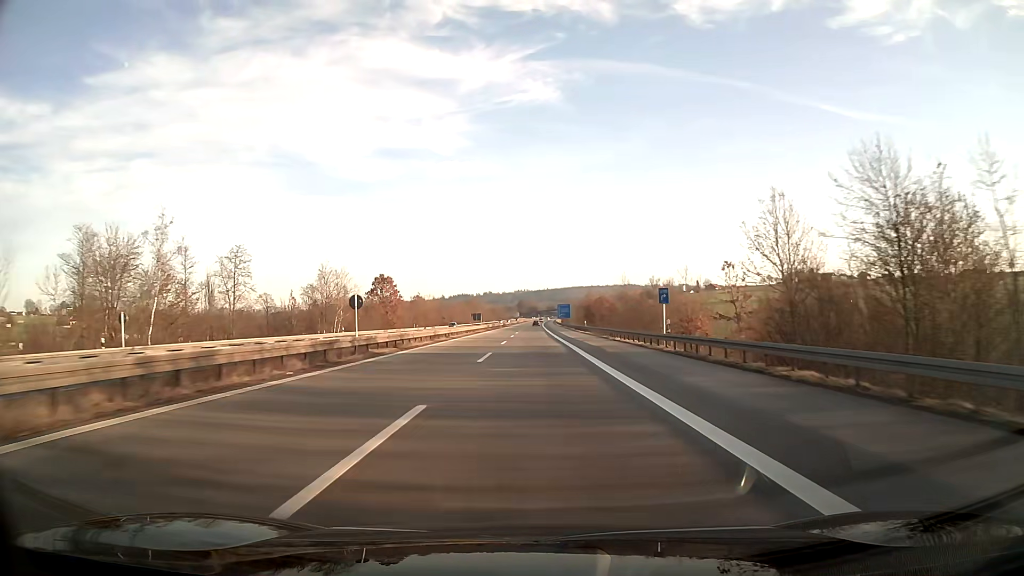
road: motorway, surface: asphalt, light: Day
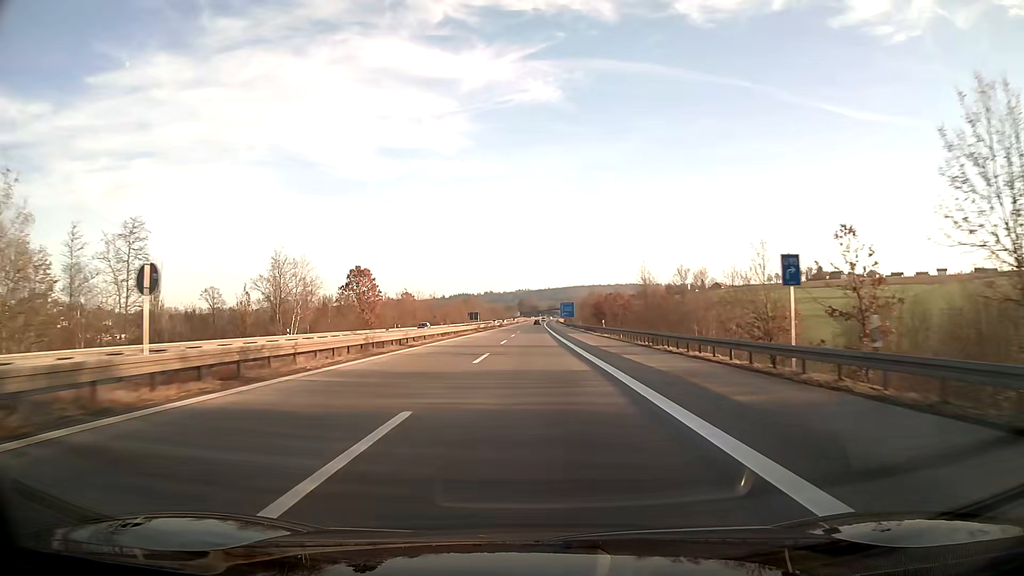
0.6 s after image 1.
(0.0, +19.0) m; 0°
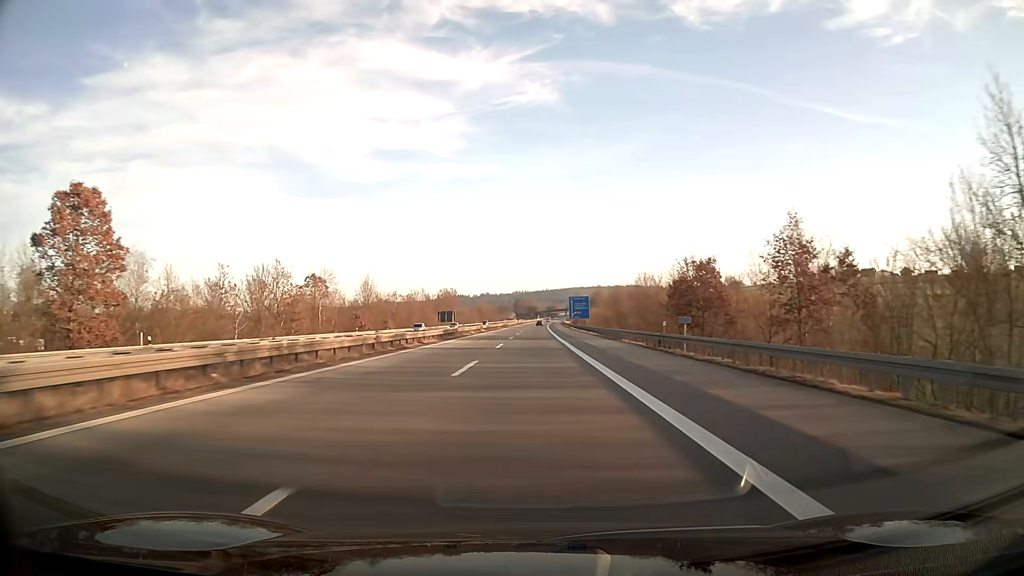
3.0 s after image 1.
(+0.2, +76.0) m; 0°
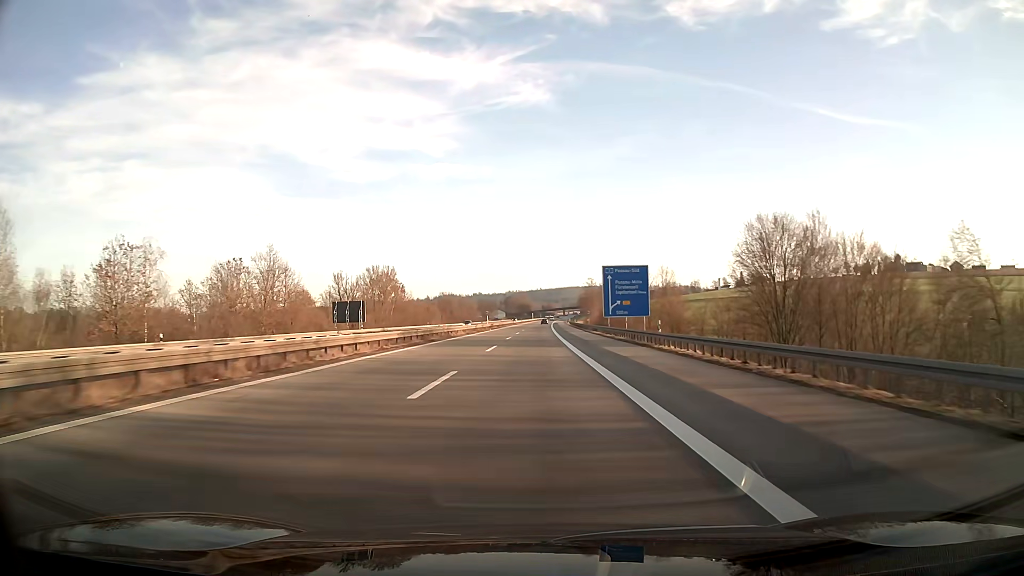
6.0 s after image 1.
(+0.5, +95.0) m; +1°
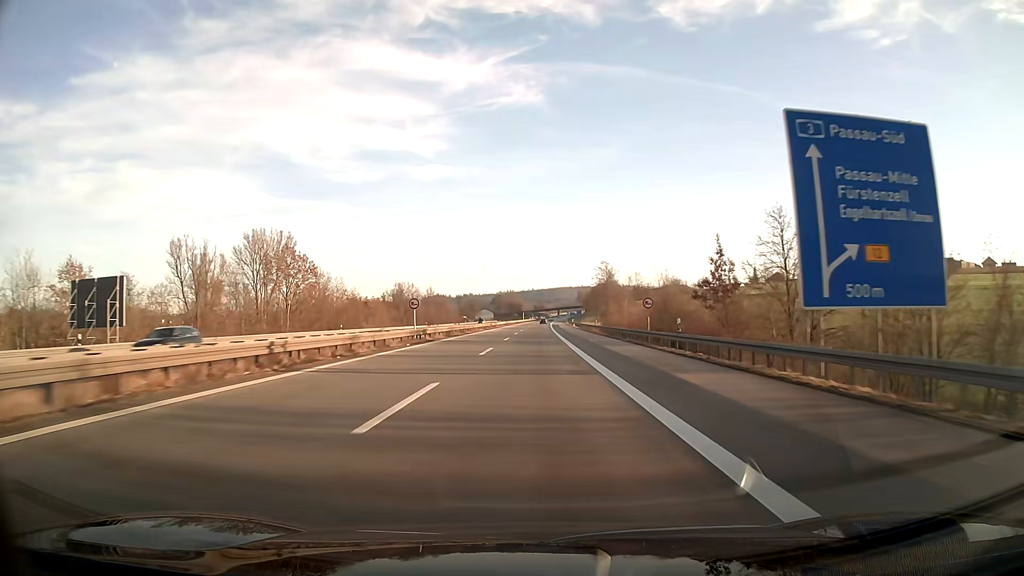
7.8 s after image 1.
(+0.3, +57.0) m; +1°
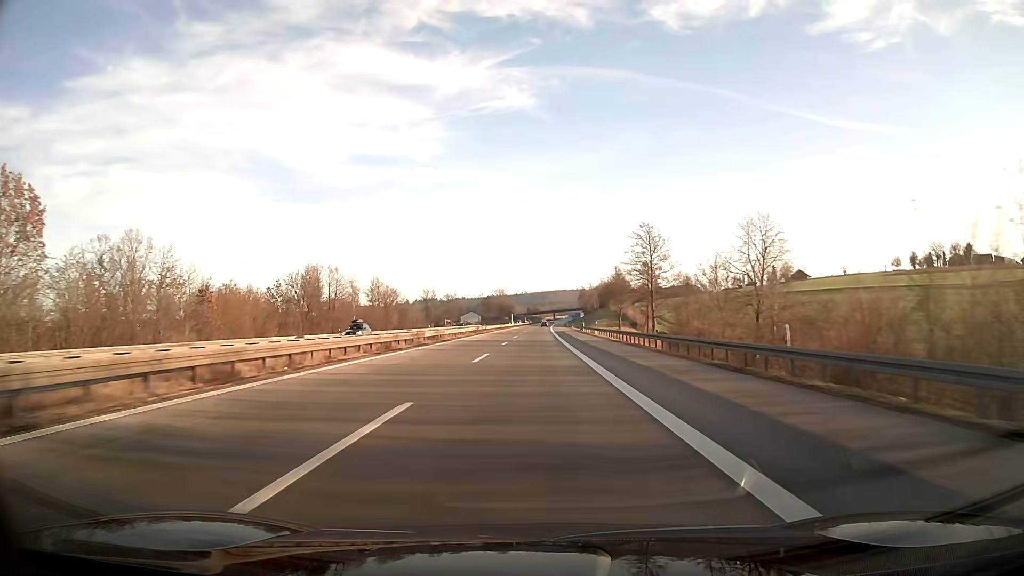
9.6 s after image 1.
(+0.3, +57.0) m; +1°
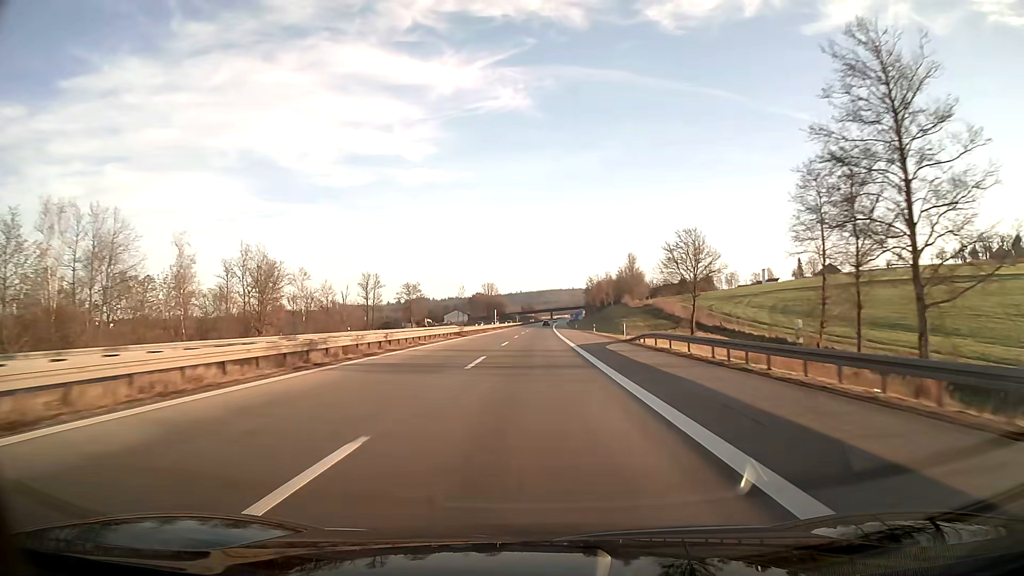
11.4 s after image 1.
(+0.2, +57.0) m; 0°
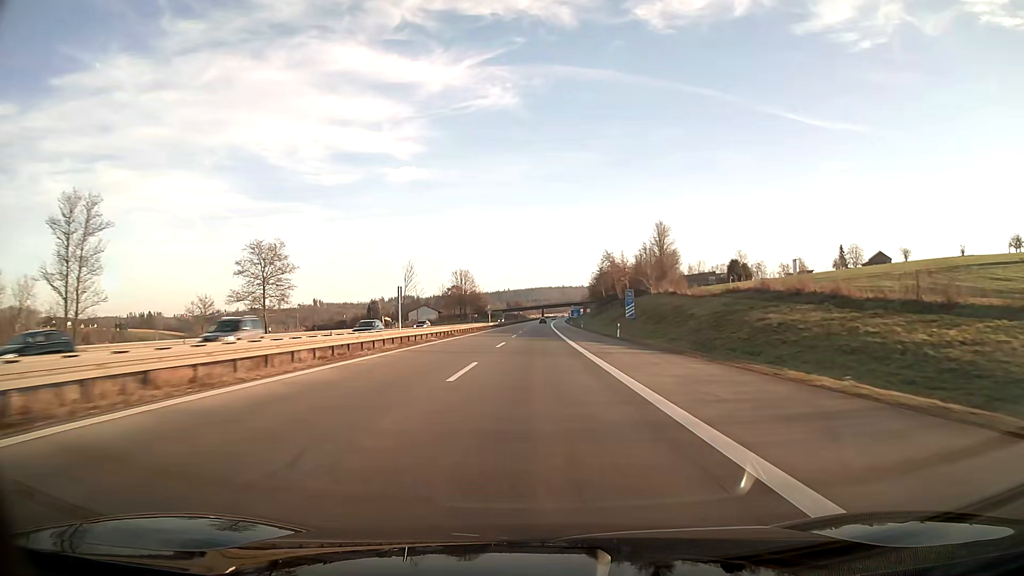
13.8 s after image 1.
(+0.6, +76.0) m; +1°
